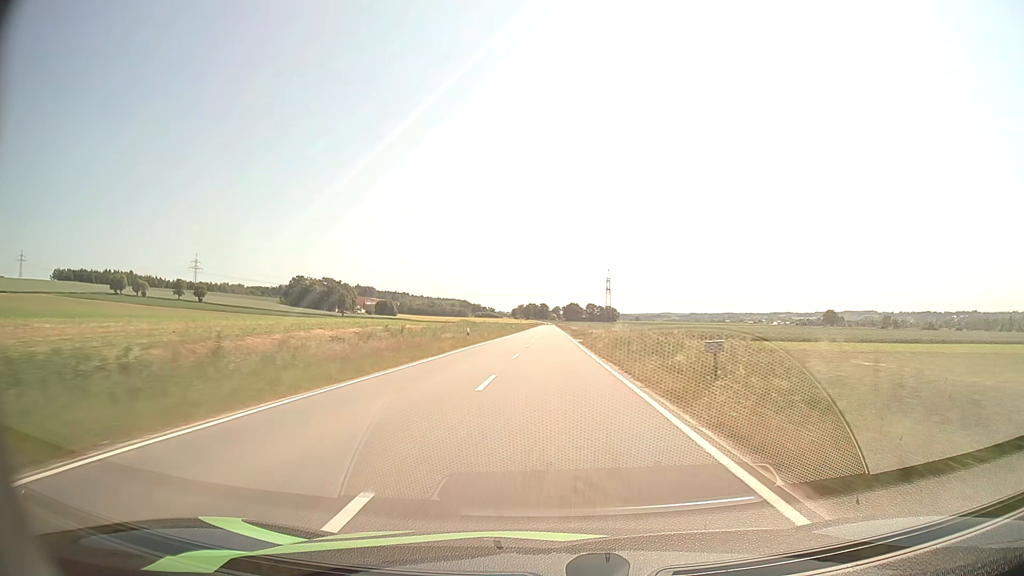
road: tertiary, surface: asphalt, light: Day
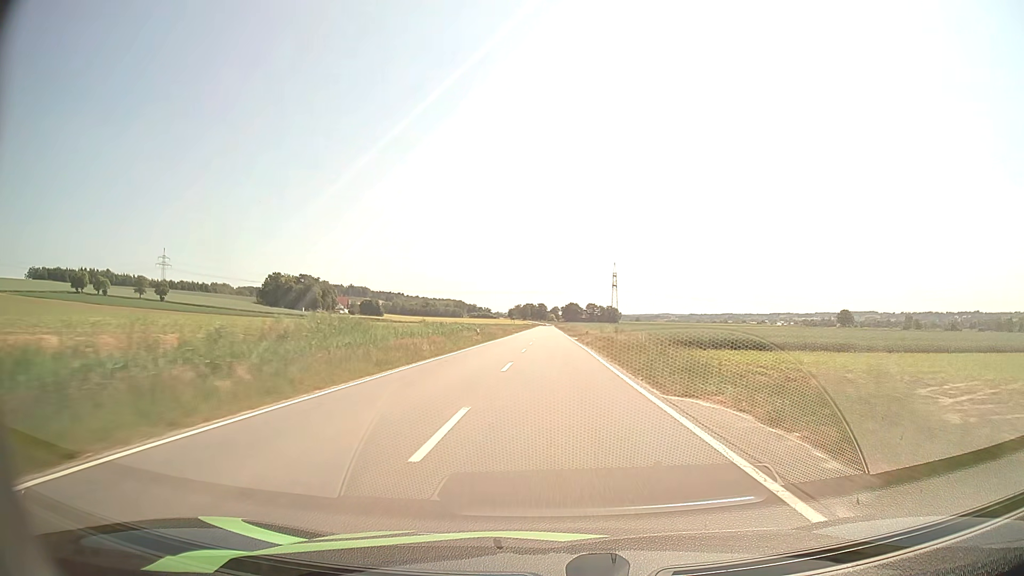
(+0.1, +44.1) m; 0°
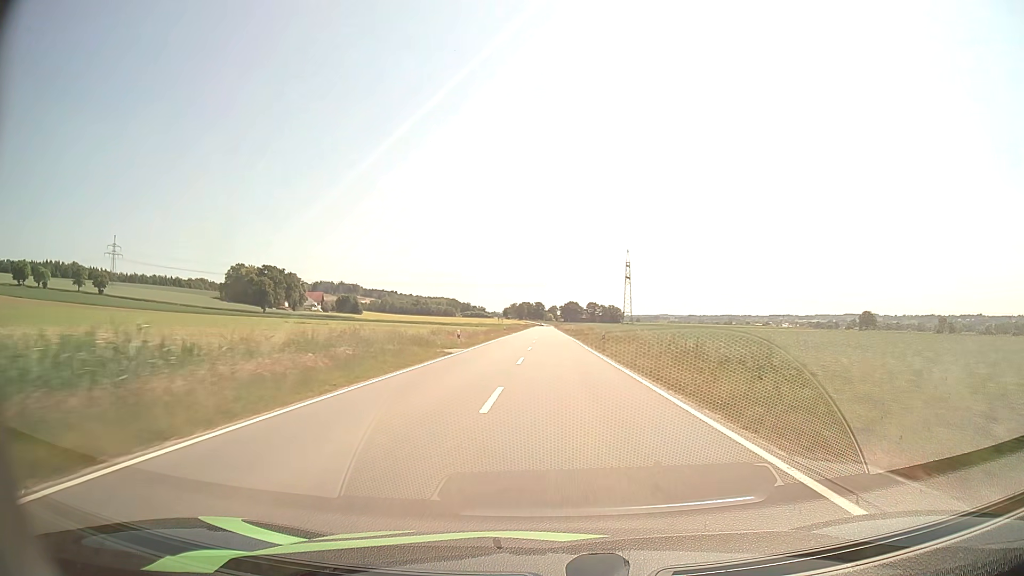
(-0.2, +59.1) m; 0°
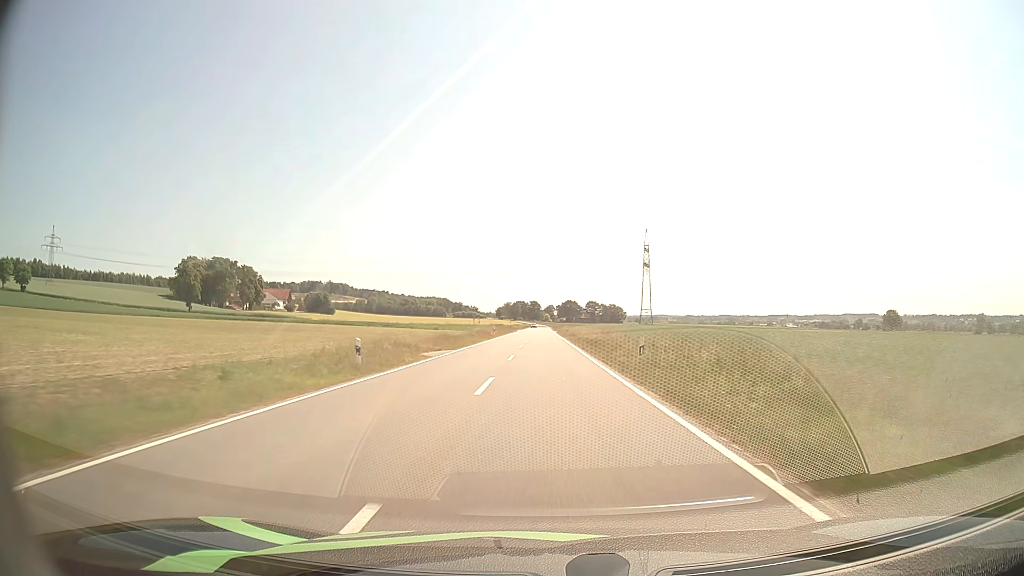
(+0.3, +59.3) m; 0°
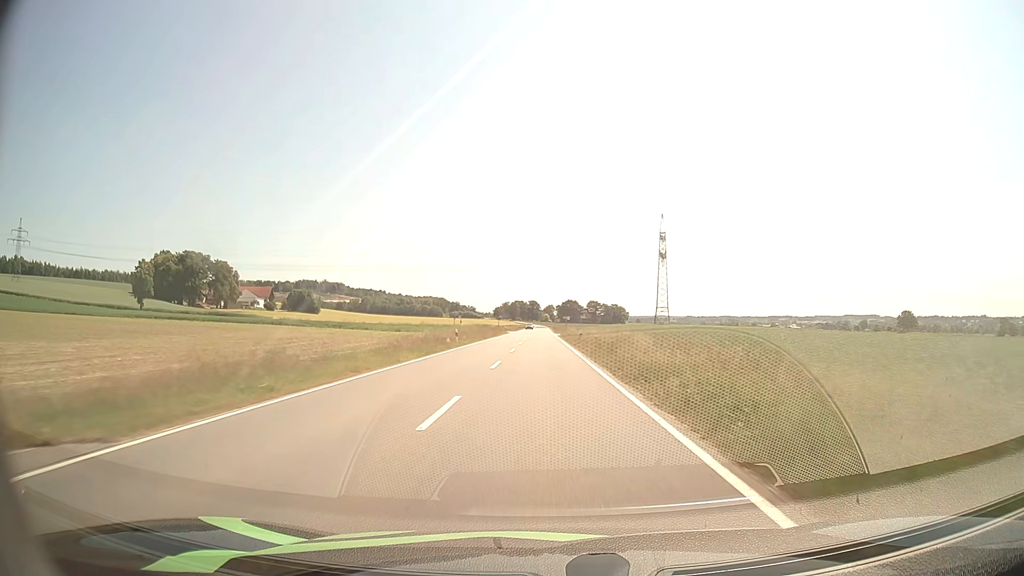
(0.0, +29.5) m; 0°
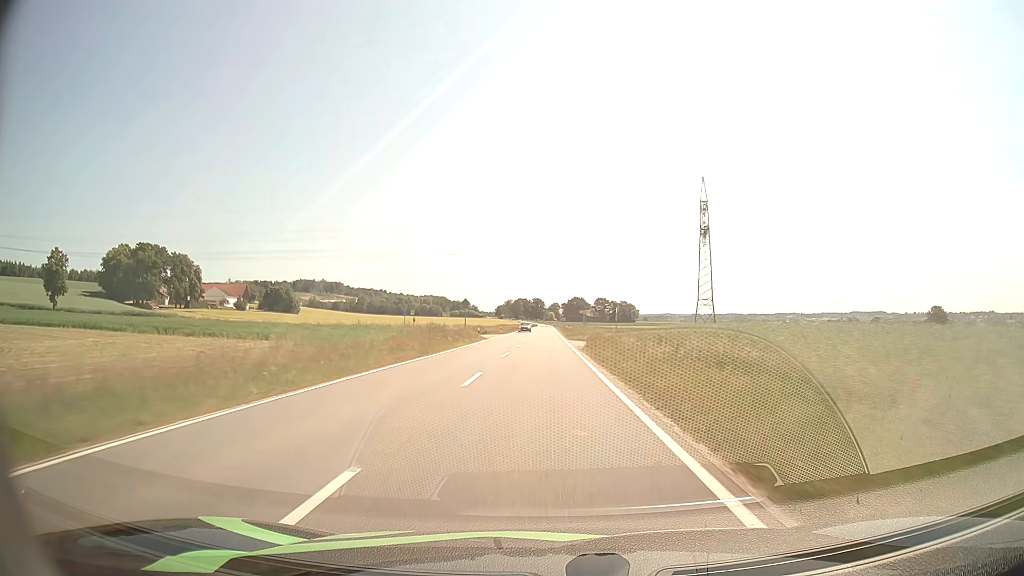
(-0.1, +43.5) m; 0°
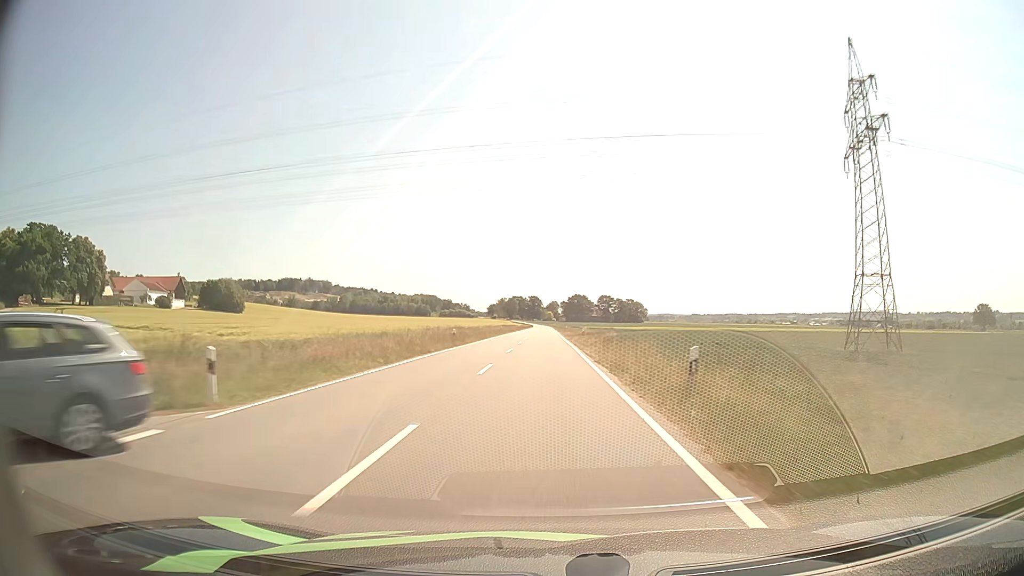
(-0.2, +71.5) m; 0°
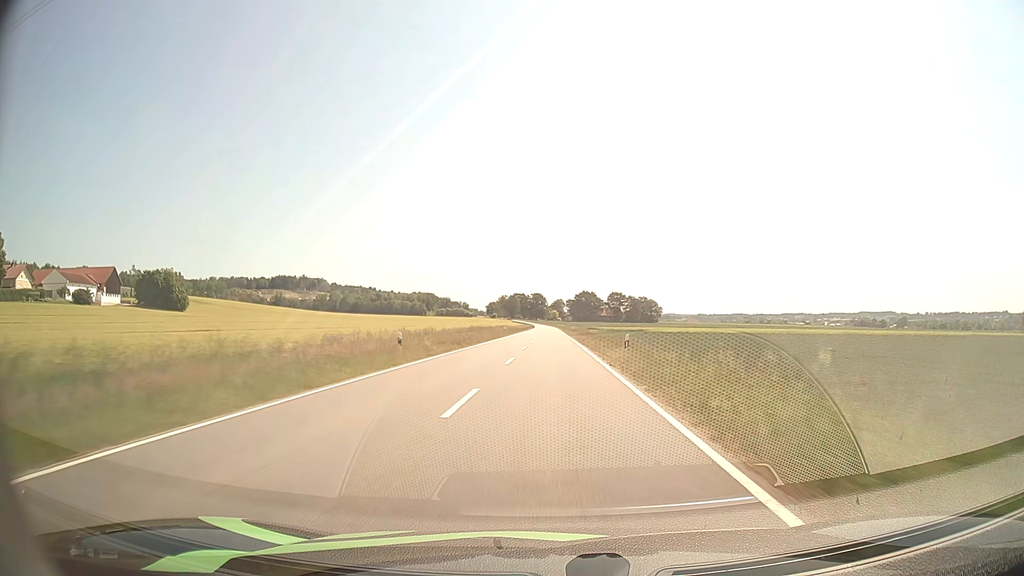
(-0.4, +57.8) m; 0°
(0, +10) (0, +20) (0, +30) (0, +40) (0, +50) (0, +60) (0, +70) (0, +80) (0, +90) (+1, +100) m
